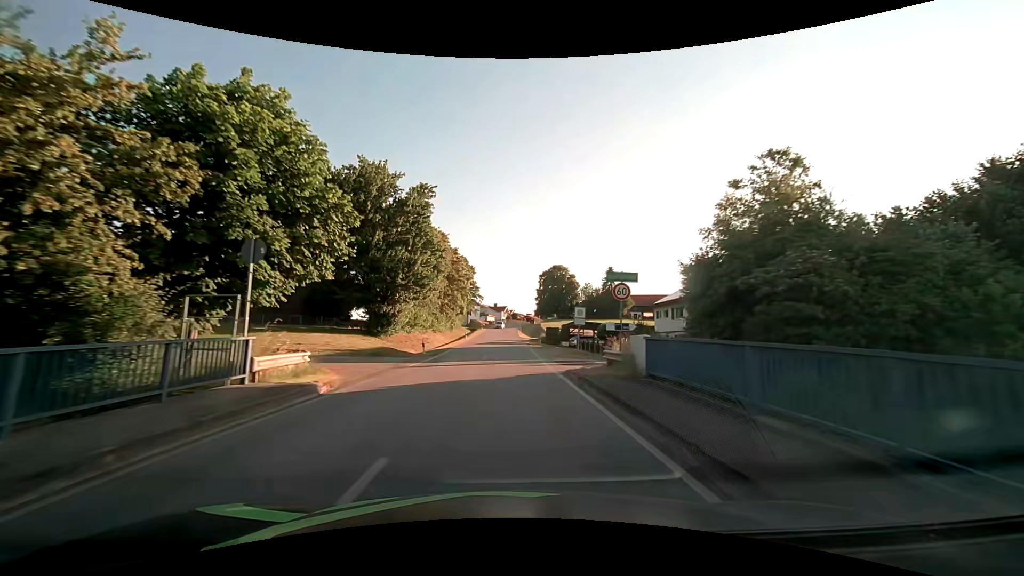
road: tertiary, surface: asphalt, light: Day
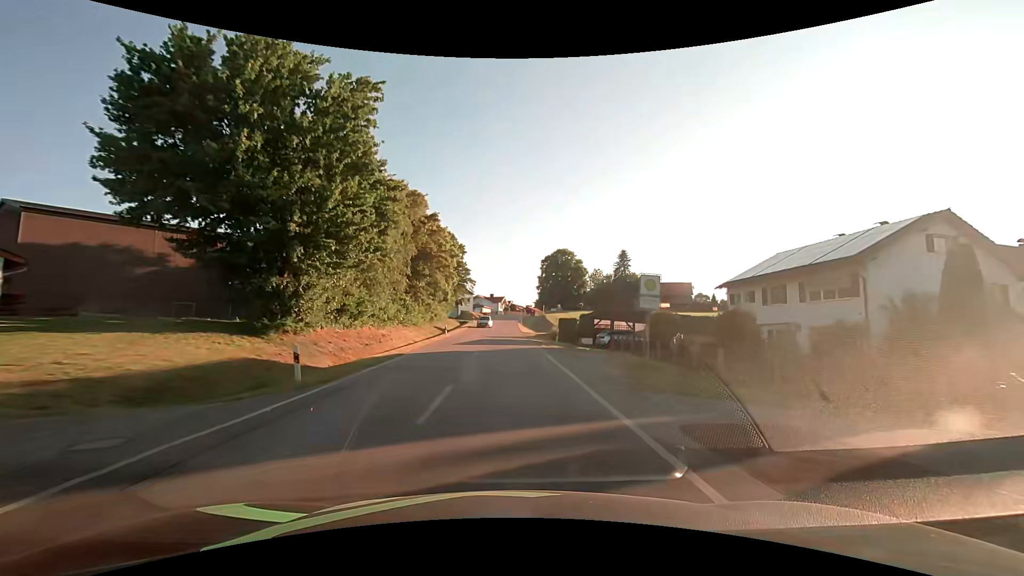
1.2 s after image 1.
(0.0, +18.6) m; 0°
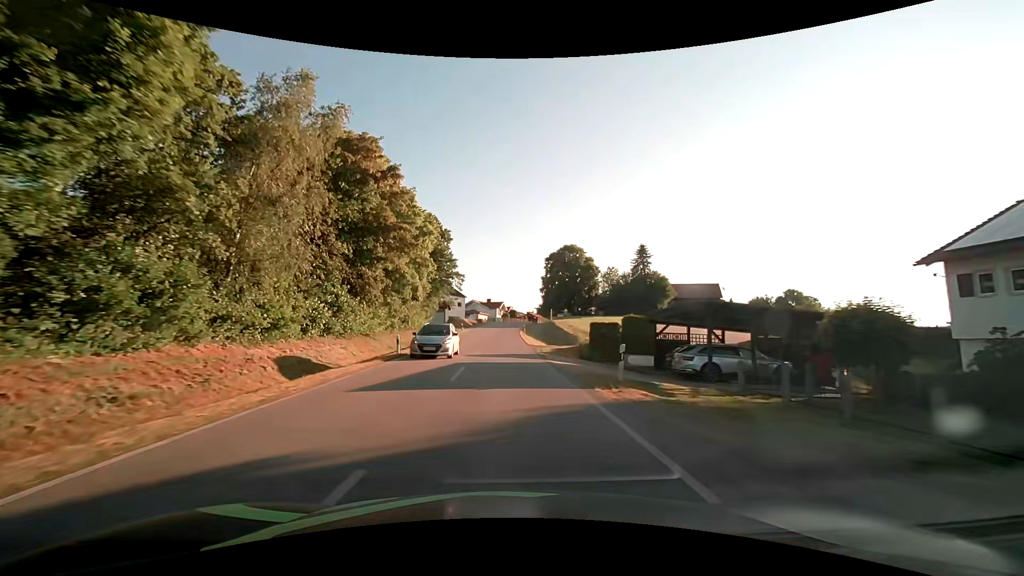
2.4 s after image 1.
(+0.1, +18.5) m; 0°
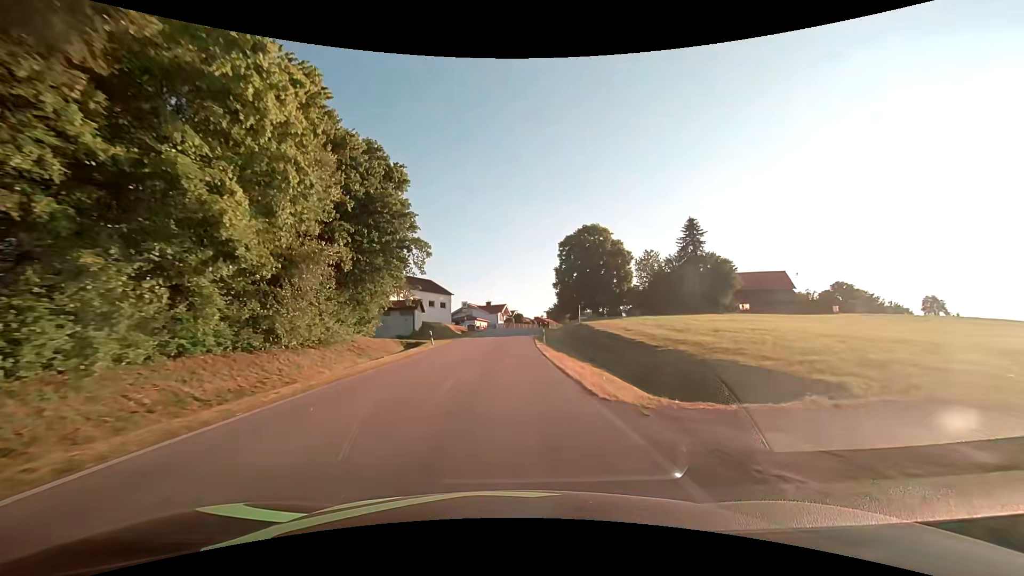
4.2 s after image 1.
(-0.1, +27.4) m; -1°
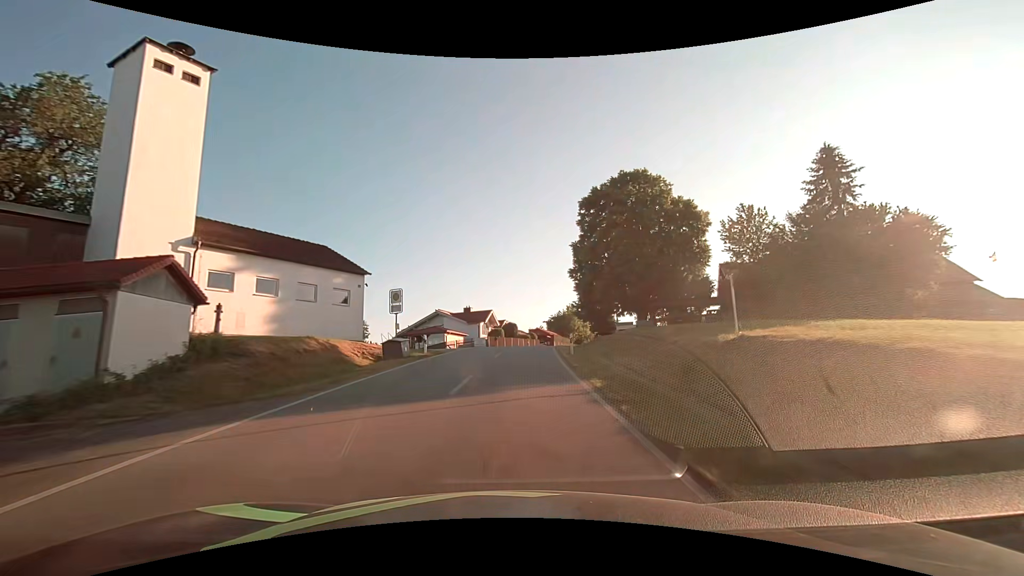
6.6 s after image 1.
(+0.2, +36.1) m; +1°
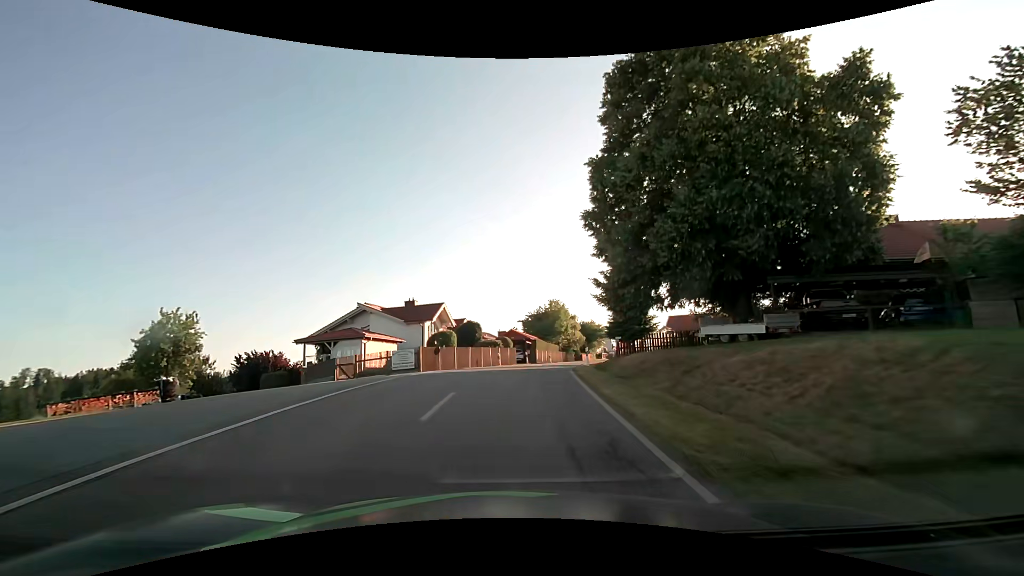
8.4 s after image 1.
(+0.8, +26.9) m; +3°
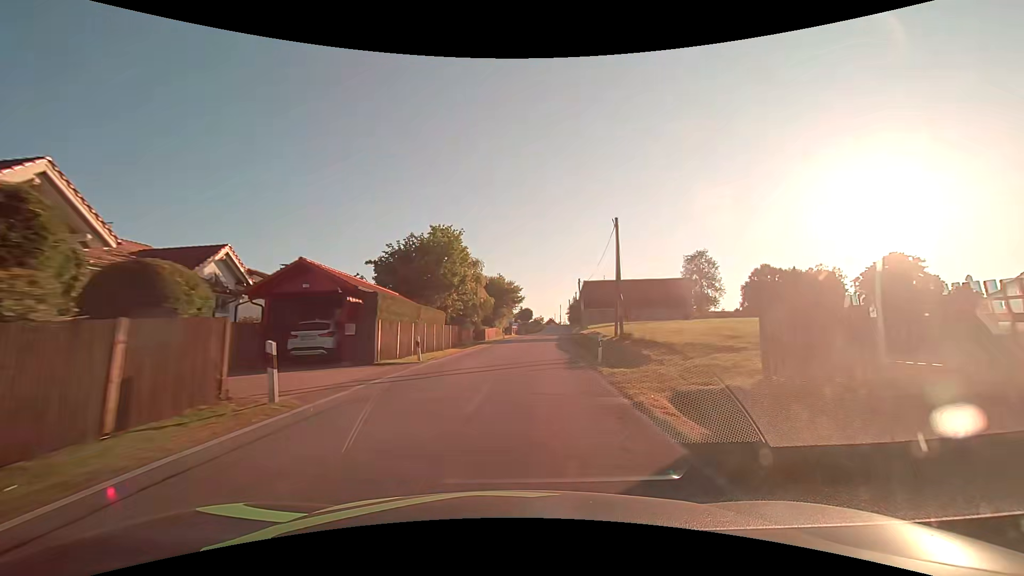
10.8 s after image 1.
(+3.3, +36.3) m; +13°
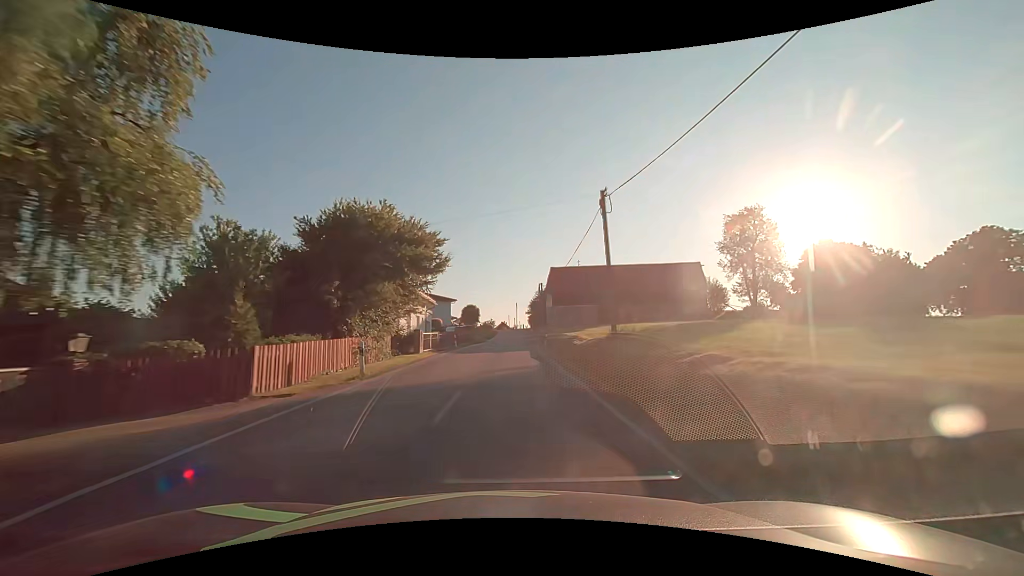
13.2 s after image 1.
(+2.6, +37.0) m; +6°
(0, +10) (0, +20) (0, +30) (+1, +40) (+1, +50) (+1, +60) (+1, +70) (+2, +80) (+2, +90) (+1, +100) m
